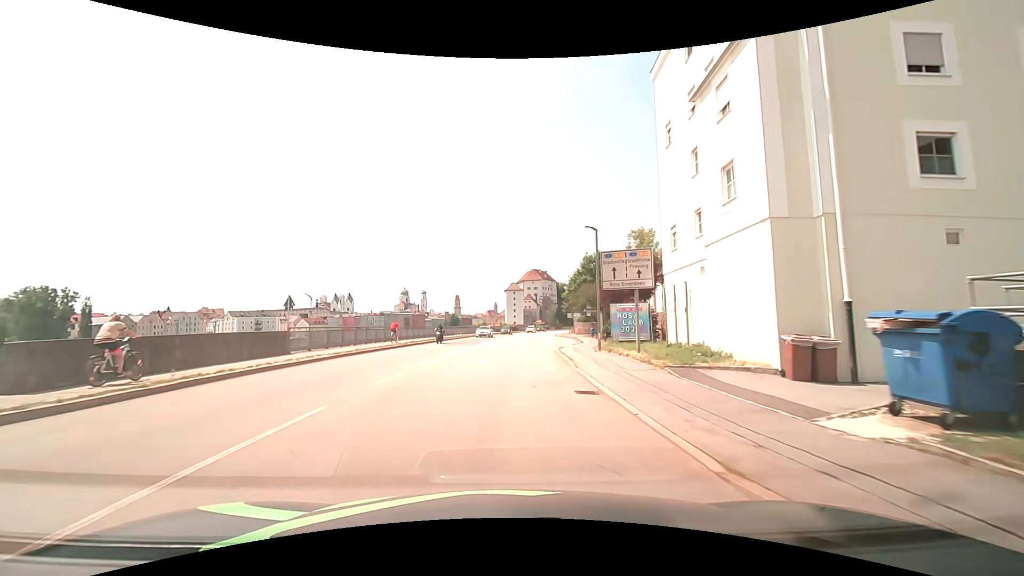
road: primary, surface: asphalt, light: Day
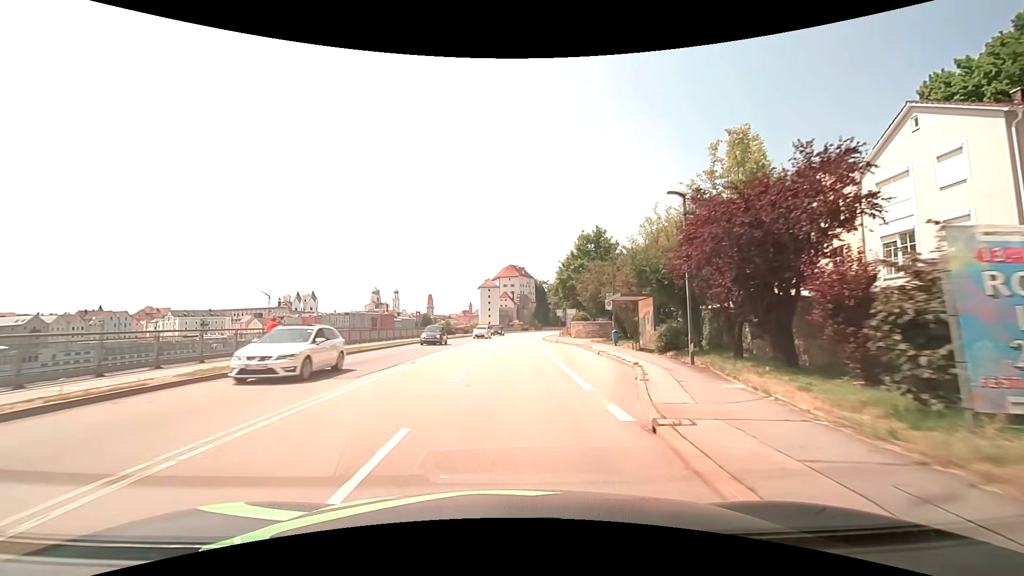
(+0.2, +22.8) m; +2°
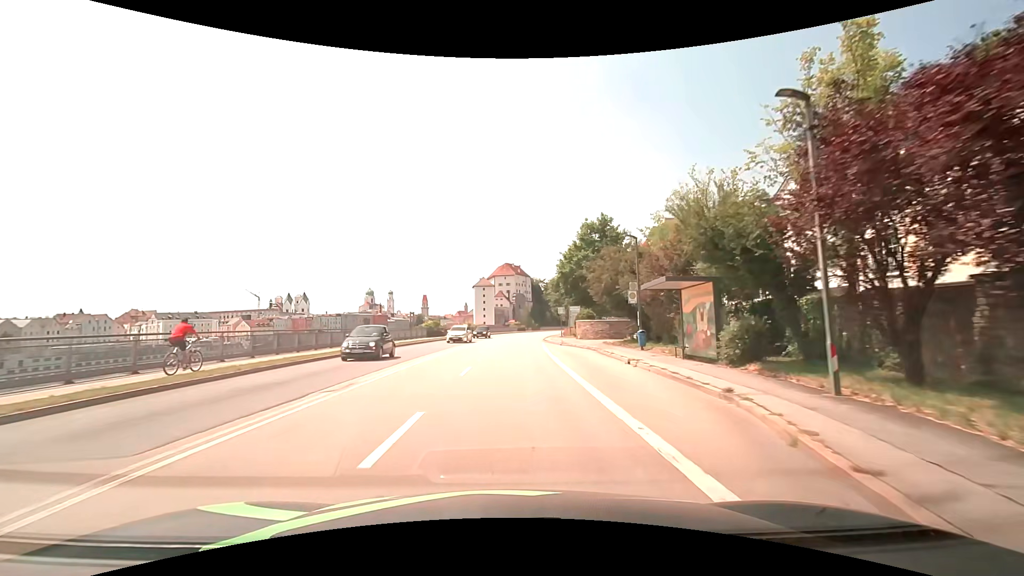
(0.0, +7.6) m; +1°
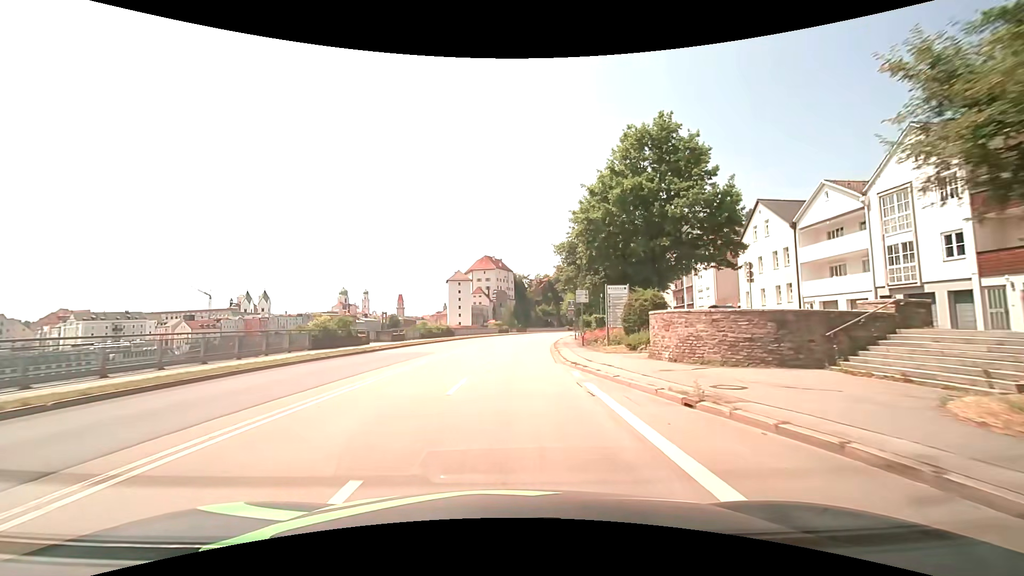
(+0.4, +30.5) m; +2°
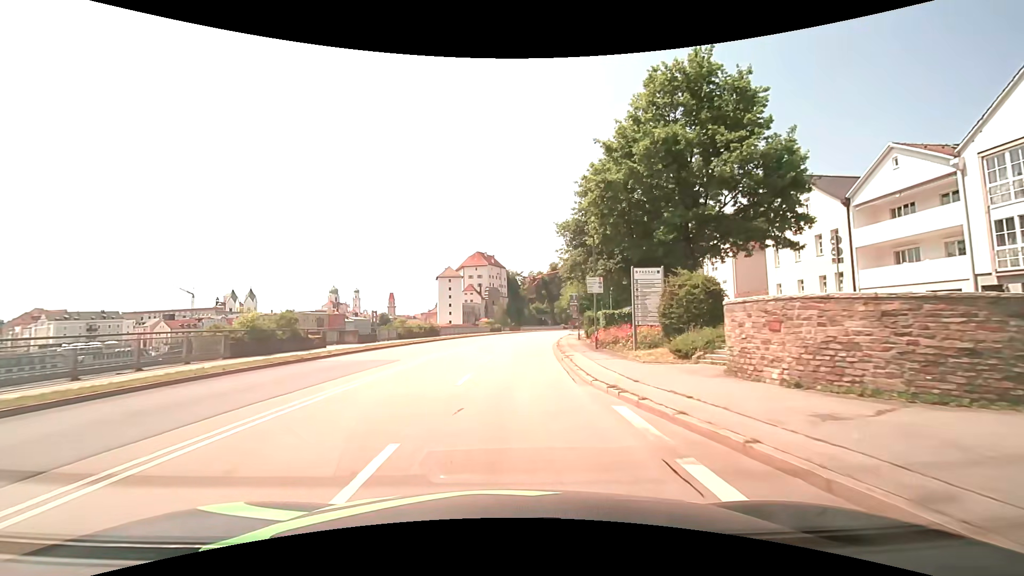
(+0.1, +7.6) m; +1°
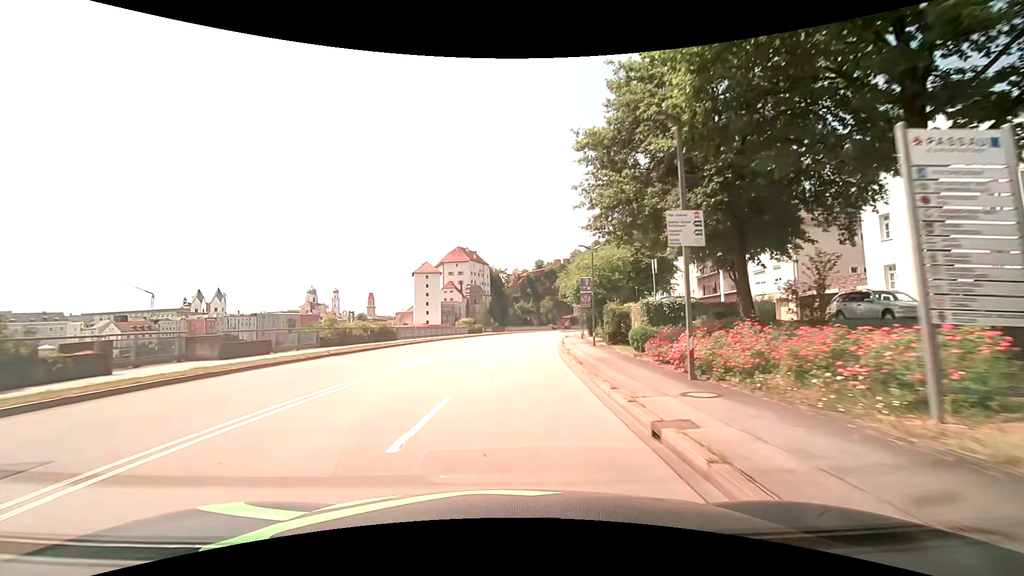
(+0.2, +15.3) m; +2°
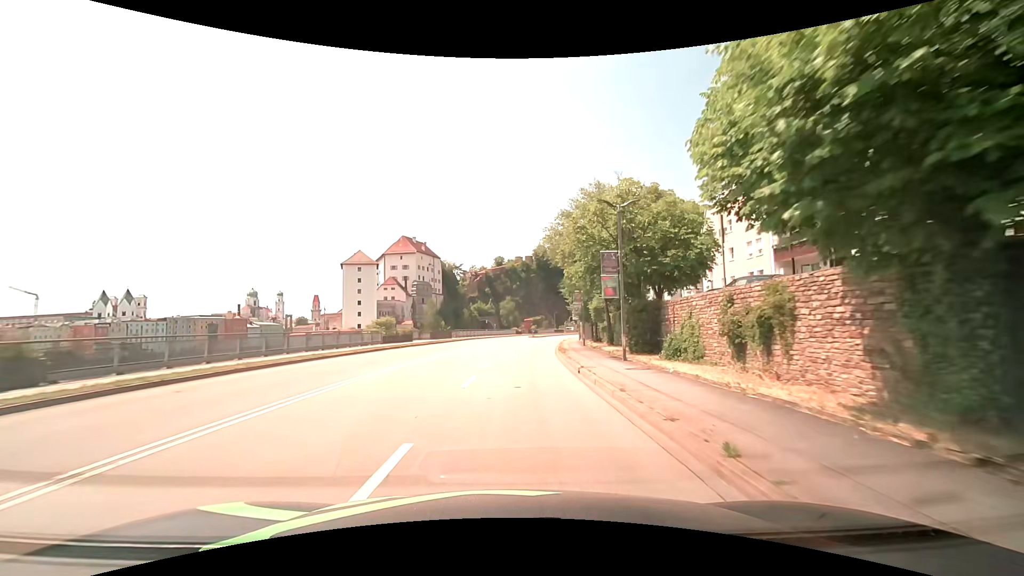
(+1.2, +30.6) m; +4°
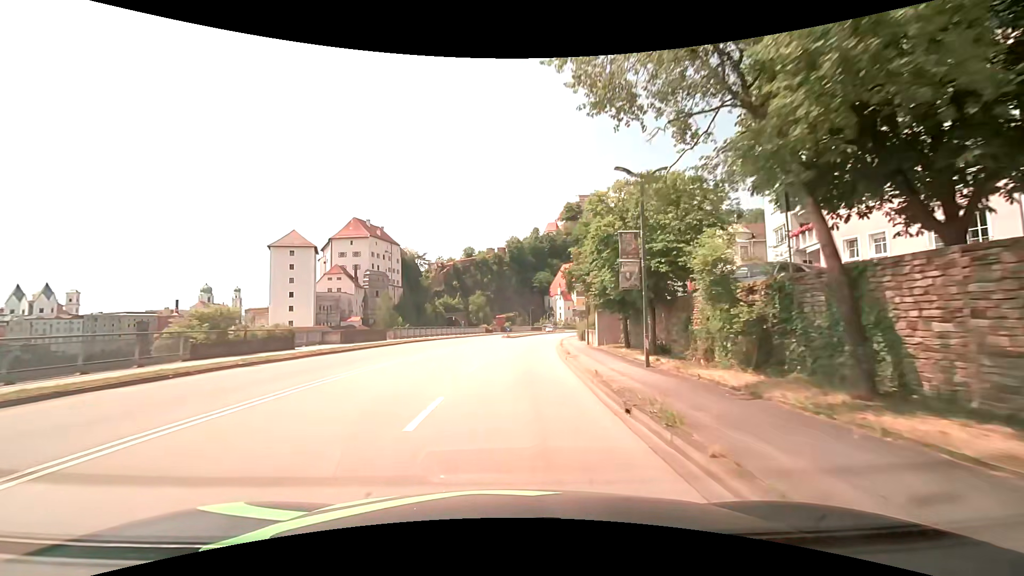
(+0.8, +23.0) m; +4°
(0, +10) (0, +20) (+1, +30) (+2, +40) (+3, +50) (+4, +60) (+6, +70) (+7, +80) (+9, +89) (+12, +99) m
